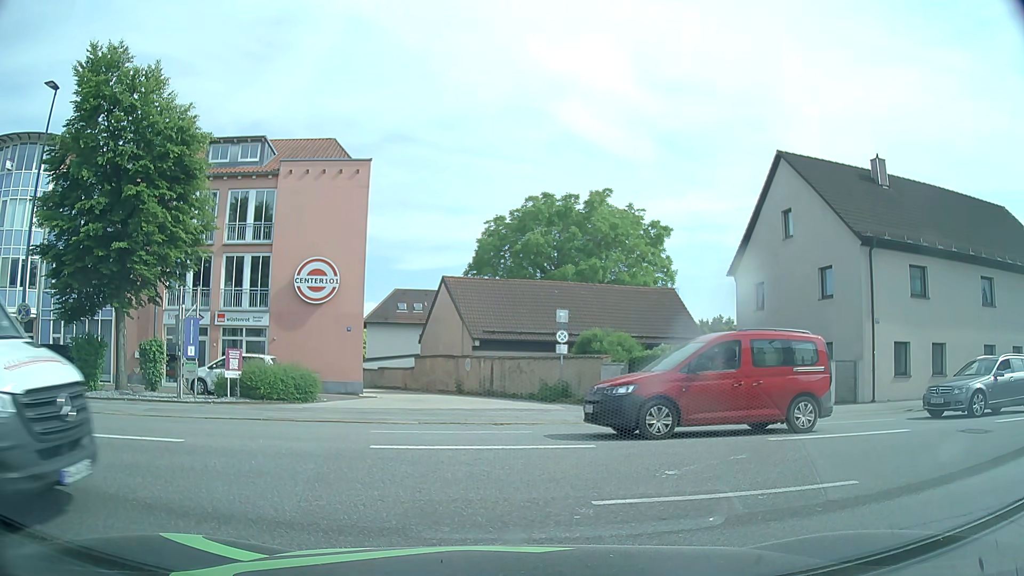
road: service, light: Day
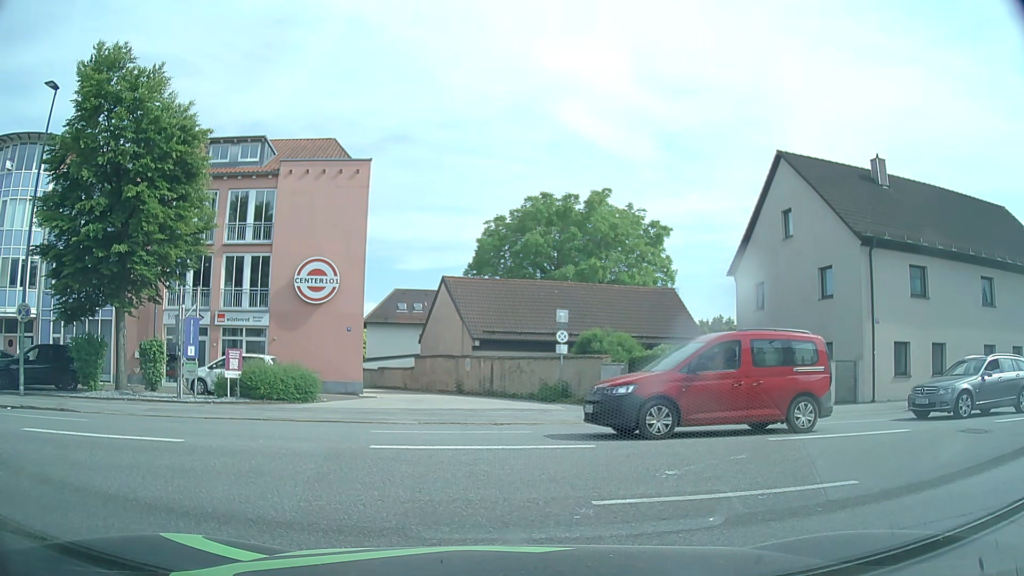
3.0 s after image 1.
(0.0, 0.0) m; 0°
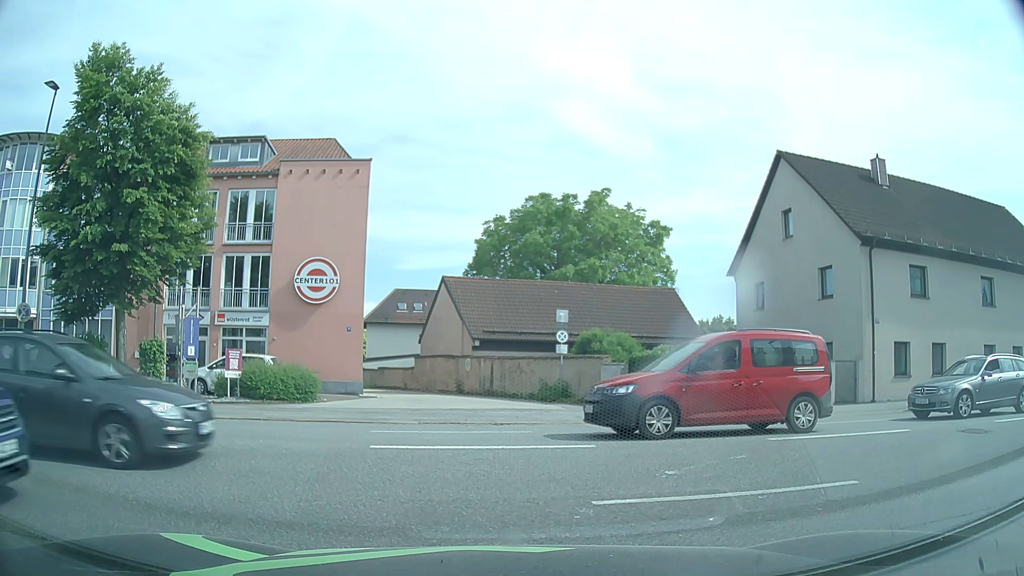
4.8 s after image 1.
(0.0, 0.0) m; 0°
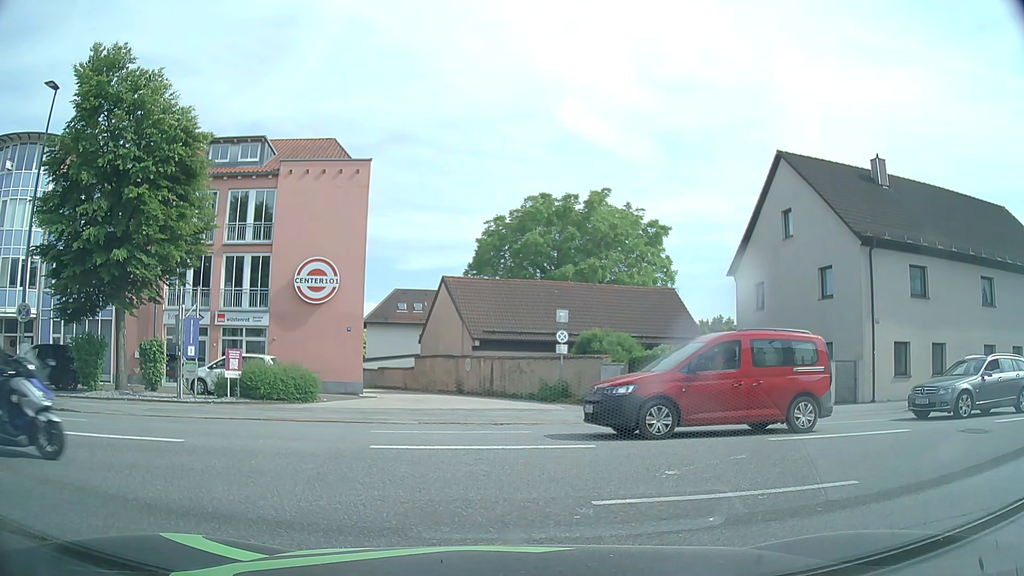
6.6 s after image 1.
(0.0, 0.0) m; 0°
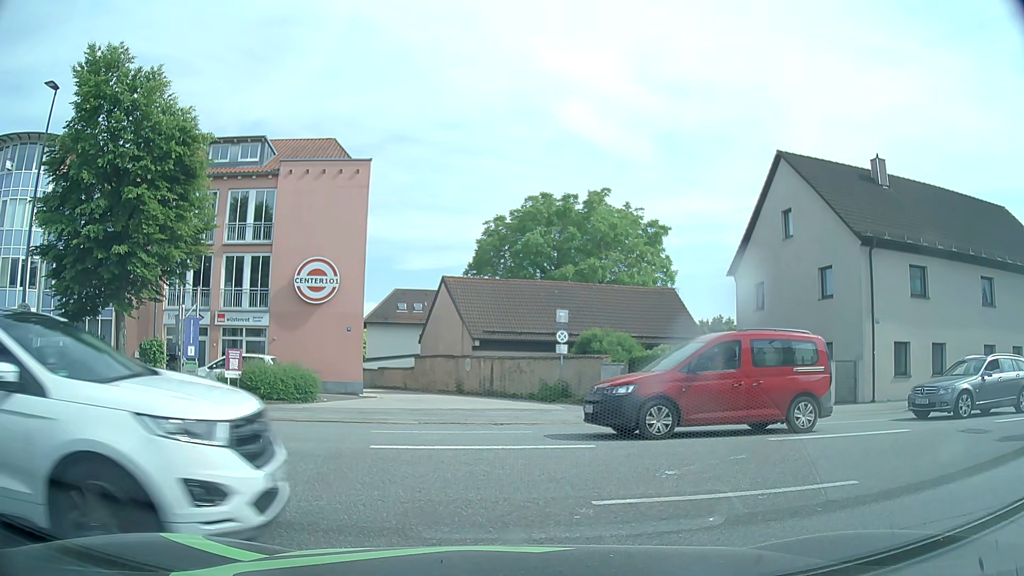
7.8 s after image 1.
(0.0, 0.0) m; 0°
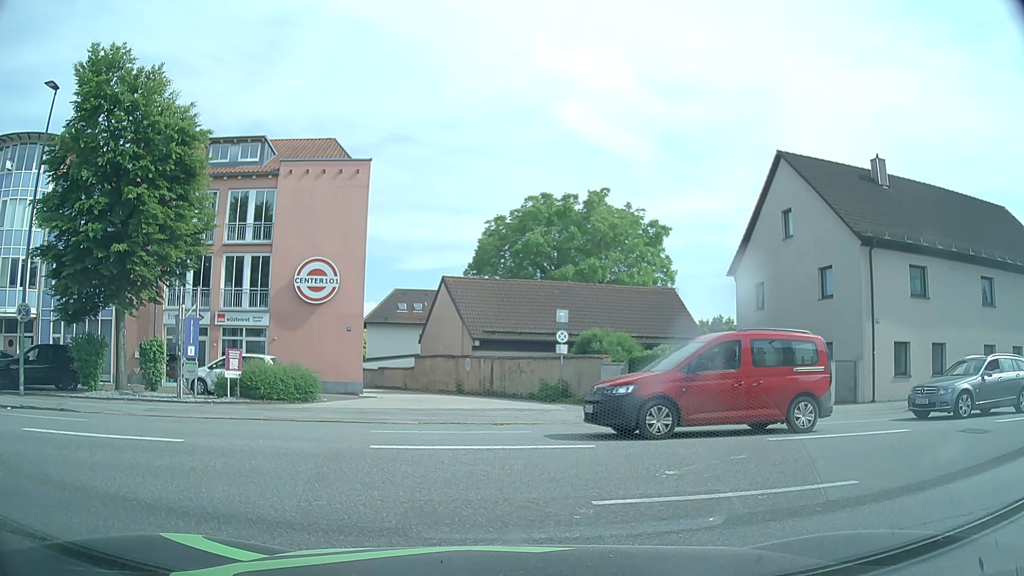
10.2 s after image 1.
(0.0, 0.0) m; 0°
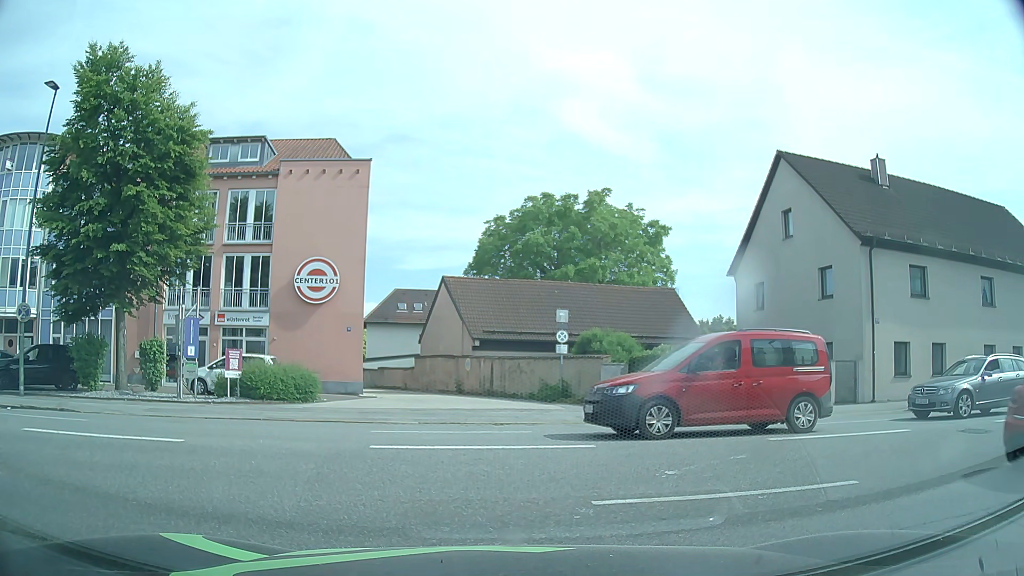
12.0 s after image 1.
(0.0, 0.0) m; 0°
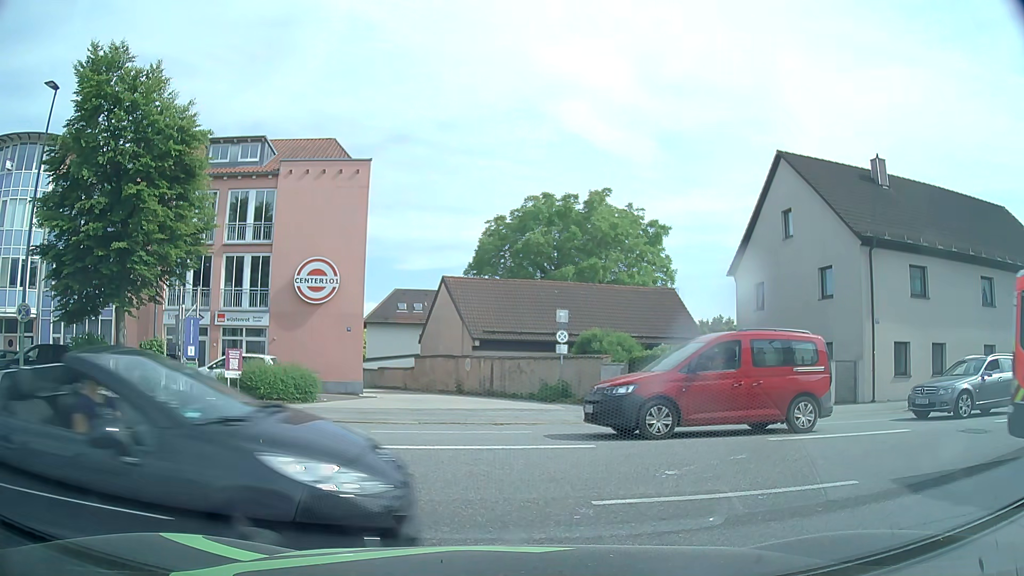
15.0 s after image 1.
(0.0, 0.0) m; 0°
